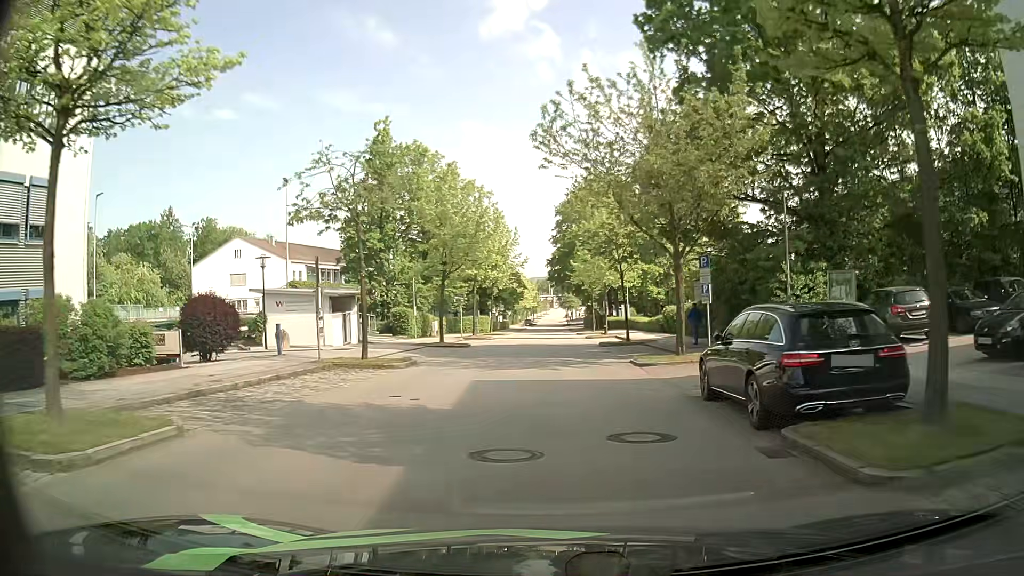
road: residential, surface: asphalt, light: Day
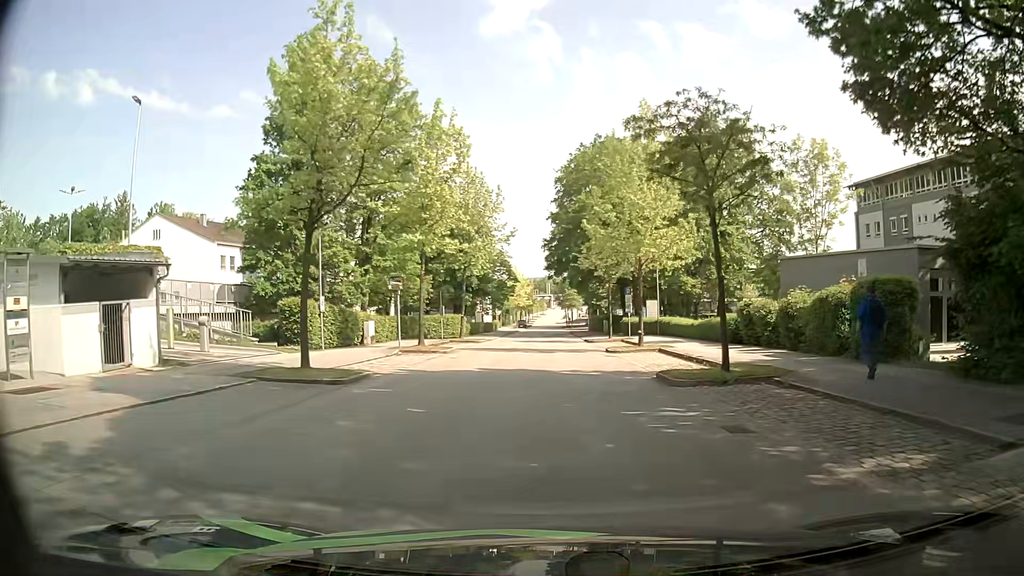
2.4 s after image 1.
(+0.1, +19.4) m; 0°
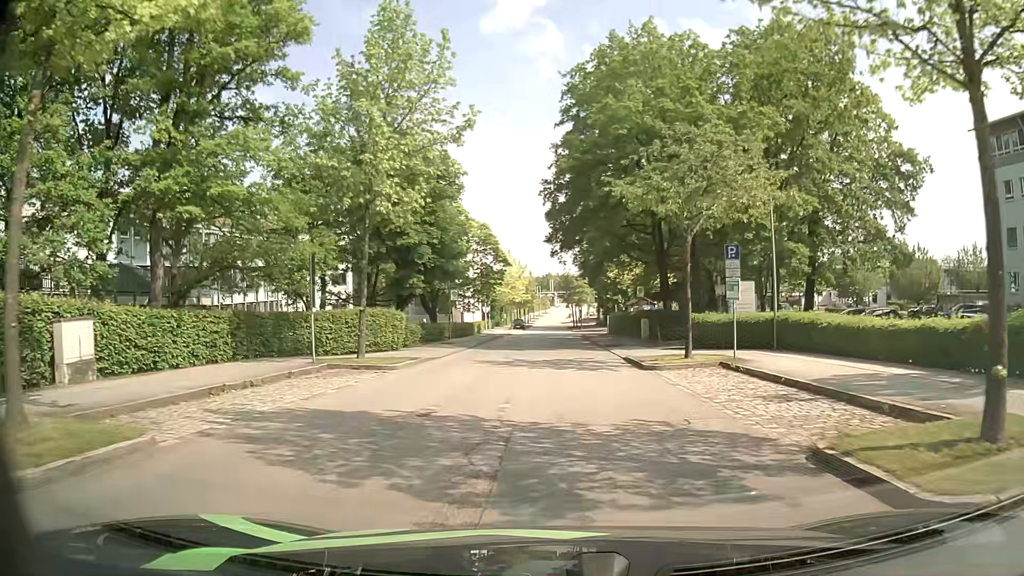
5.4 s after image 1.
(+0.3, +23.7) m; +1°
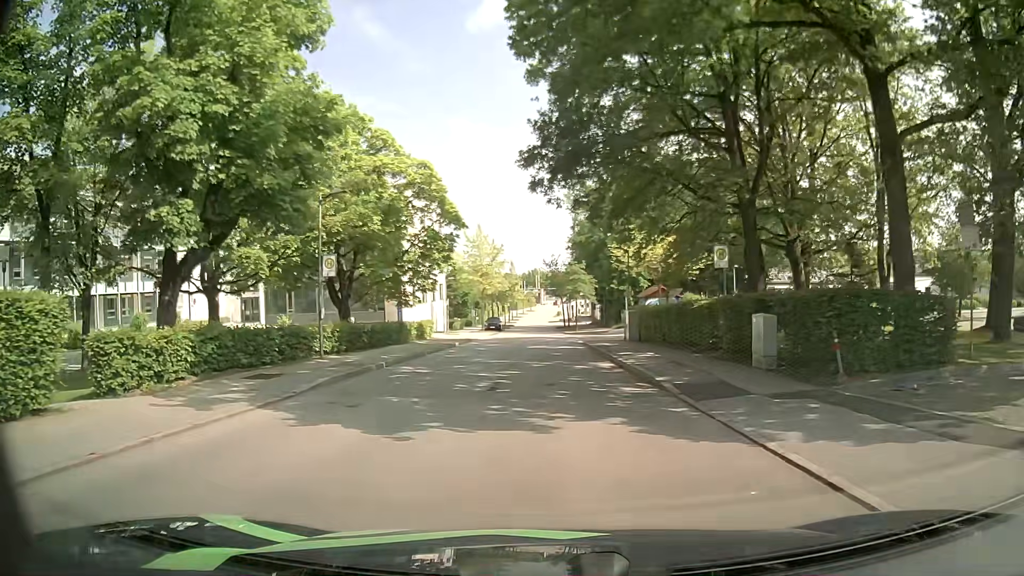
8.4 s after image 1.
(0.0, +22.8) m; +1°
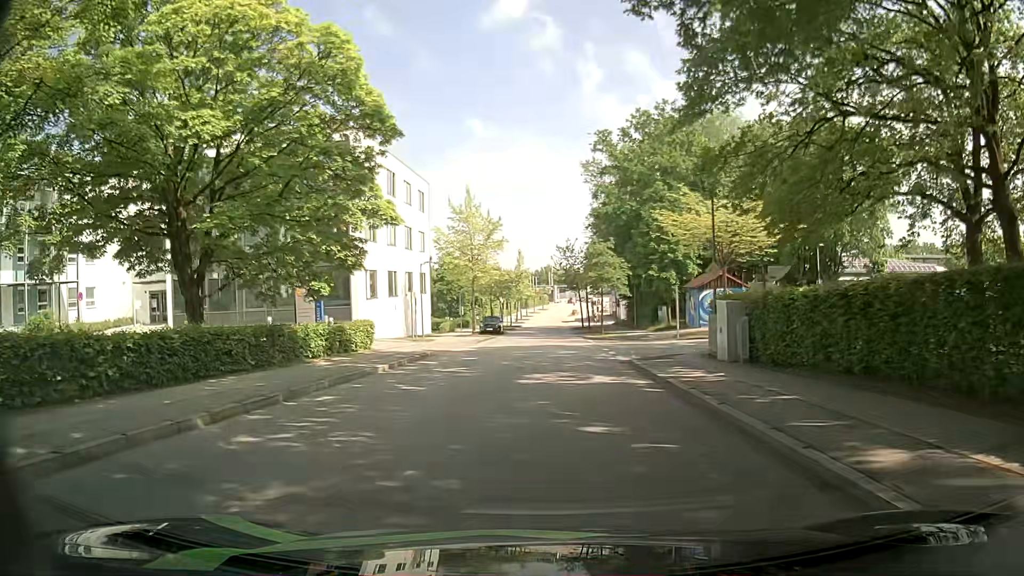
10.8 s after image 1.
(-0.2, +17.7) m; -2°
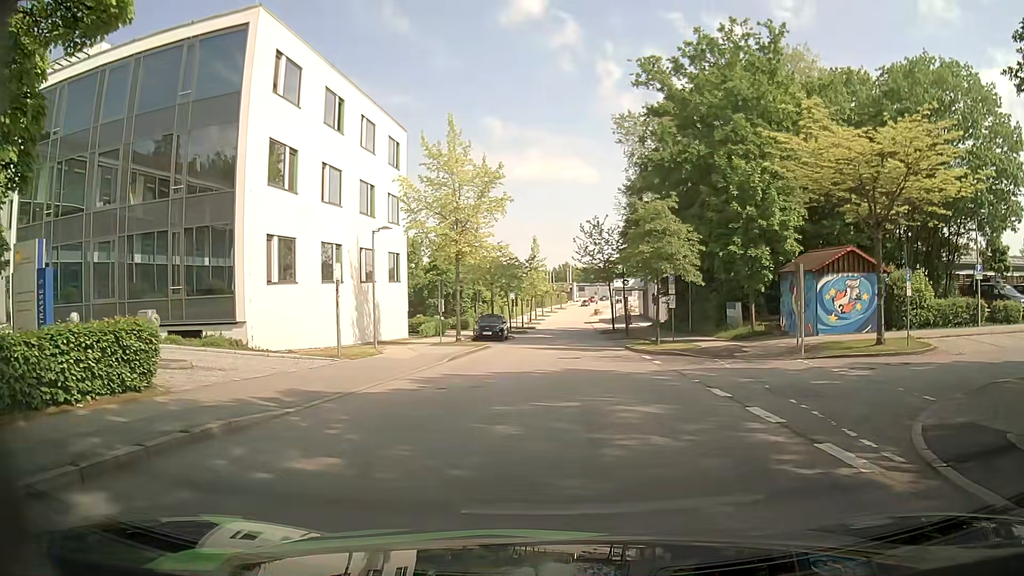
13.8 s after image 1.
(-0.3, +16.7) m; -2°
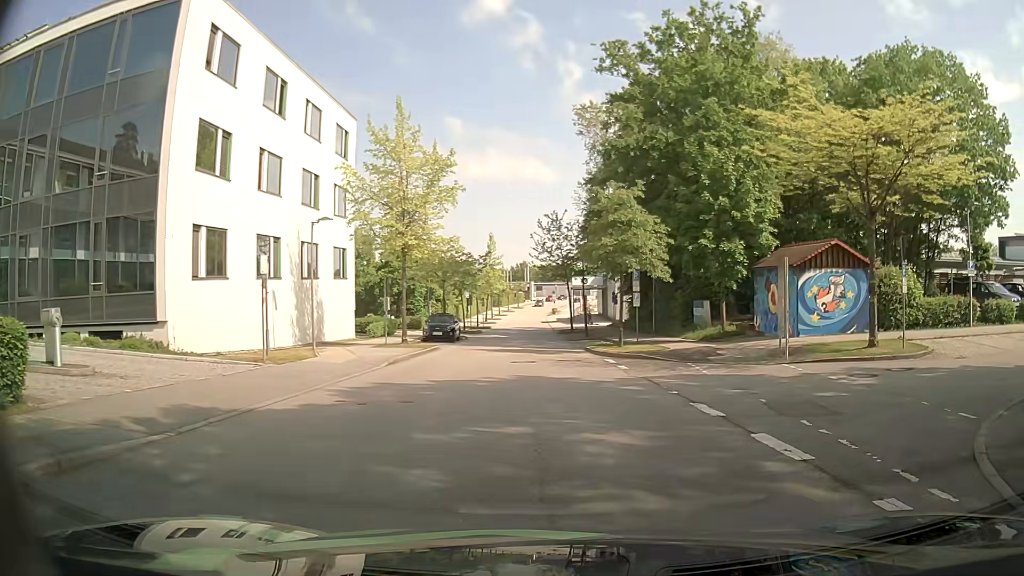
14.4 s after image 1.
(+0.1, +2.5) m; +3°
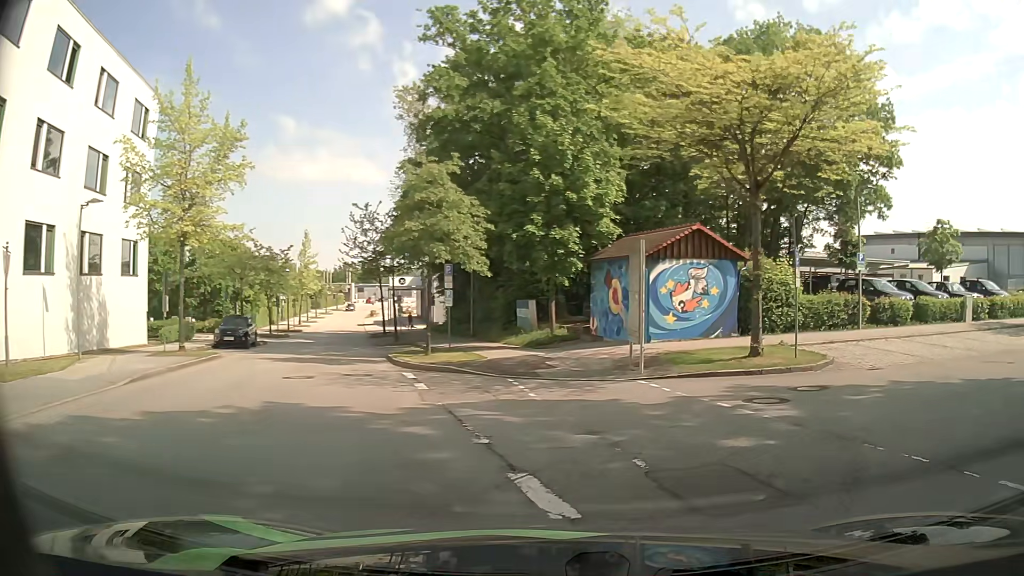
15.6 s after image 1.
(+0.7, +4.8) m; +16°
